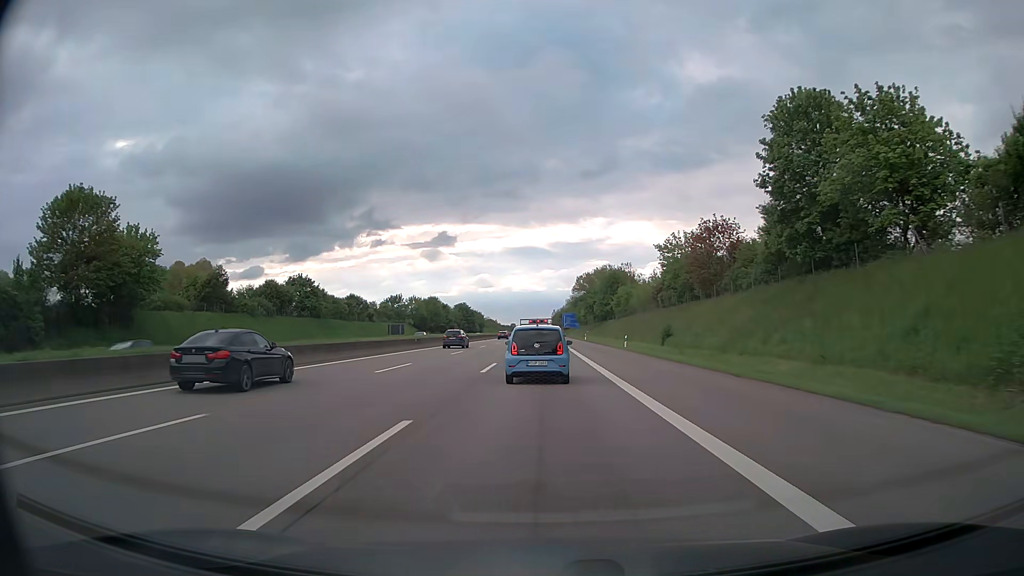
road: motorway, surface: asphalt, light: Day
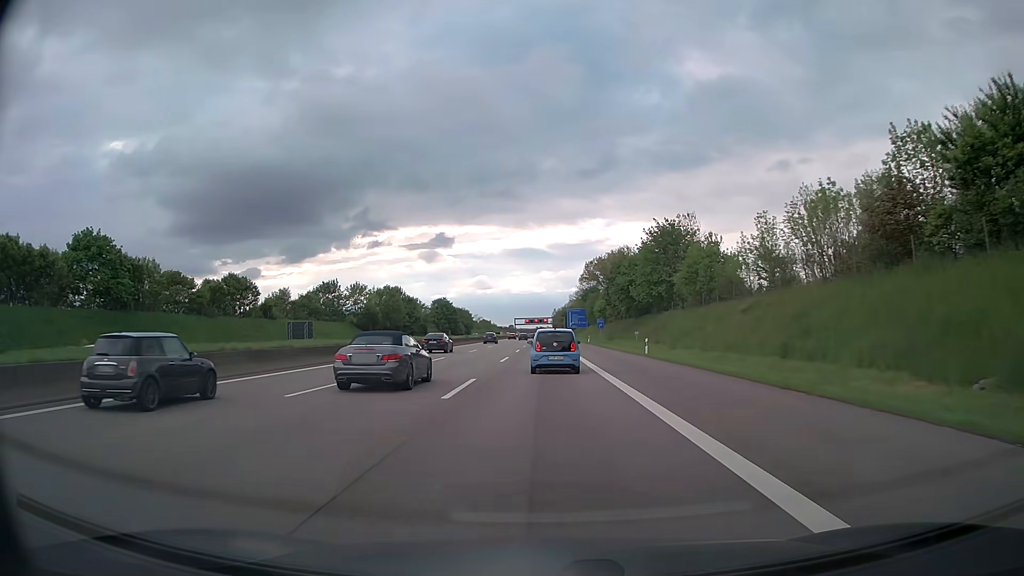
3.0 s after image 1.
(0.0, +61.5) m; 0°
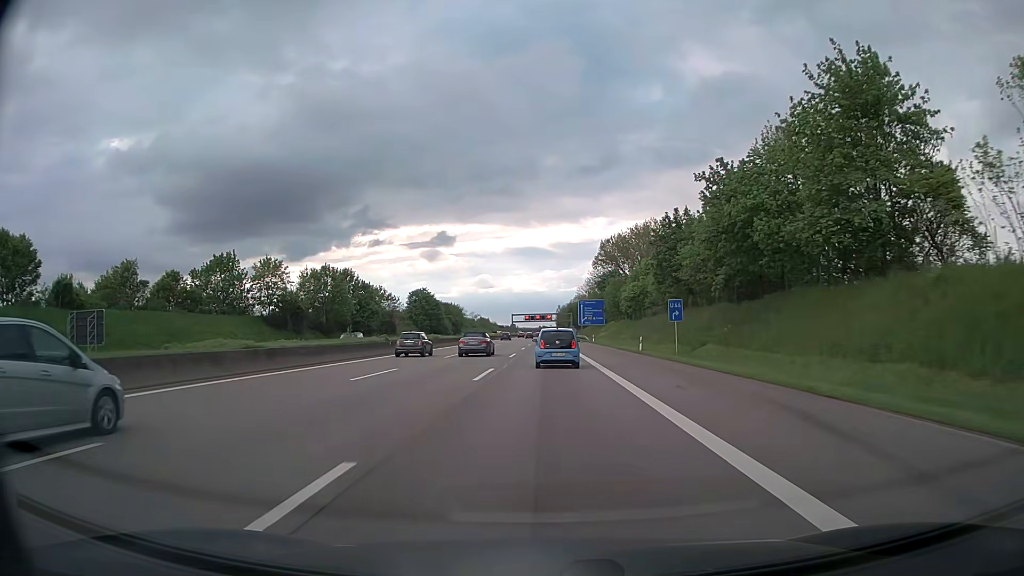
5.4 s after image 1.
(-0.1, +49.3) m; 0°
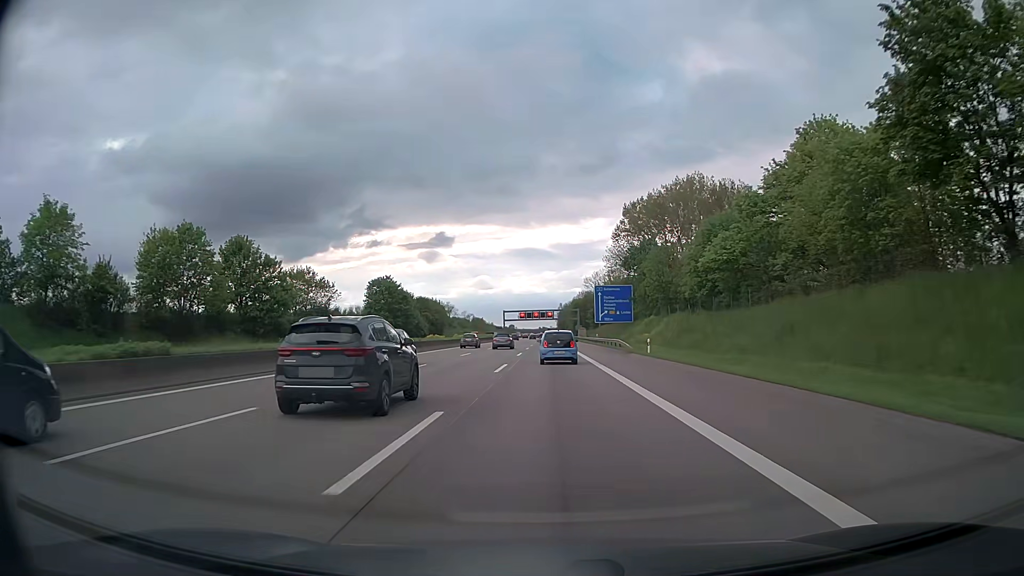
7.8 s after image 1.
(0.0, +49.2) m; 0°
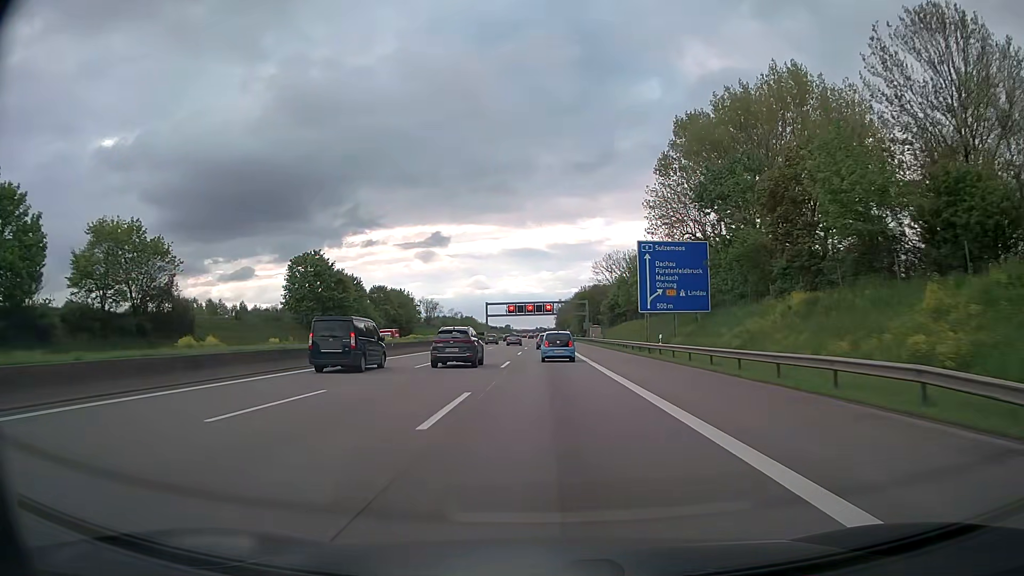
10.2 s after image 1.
(+0.2, +50.3) m; 0°
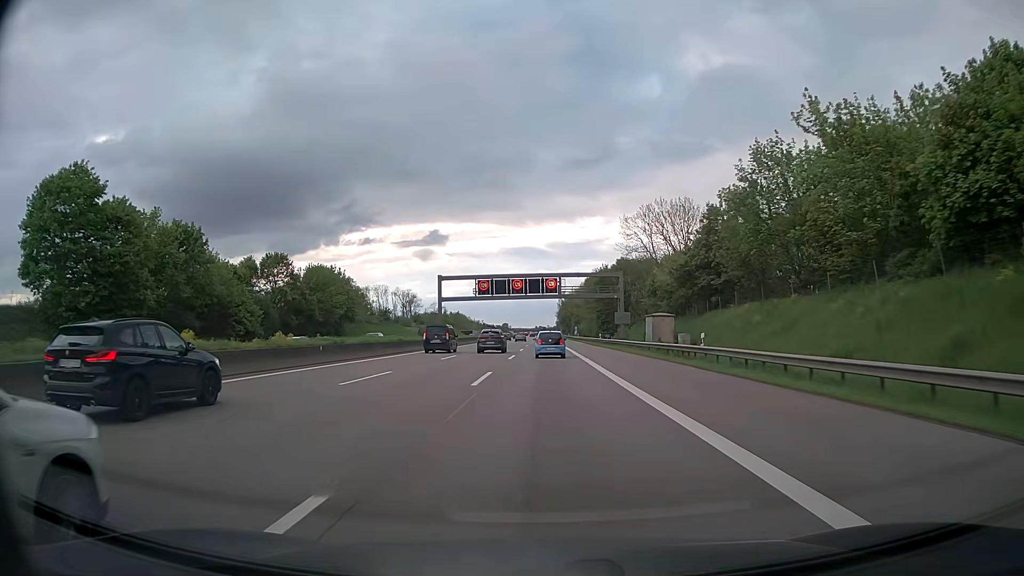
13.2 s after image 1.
(+0.1, +64.2) m; 0°
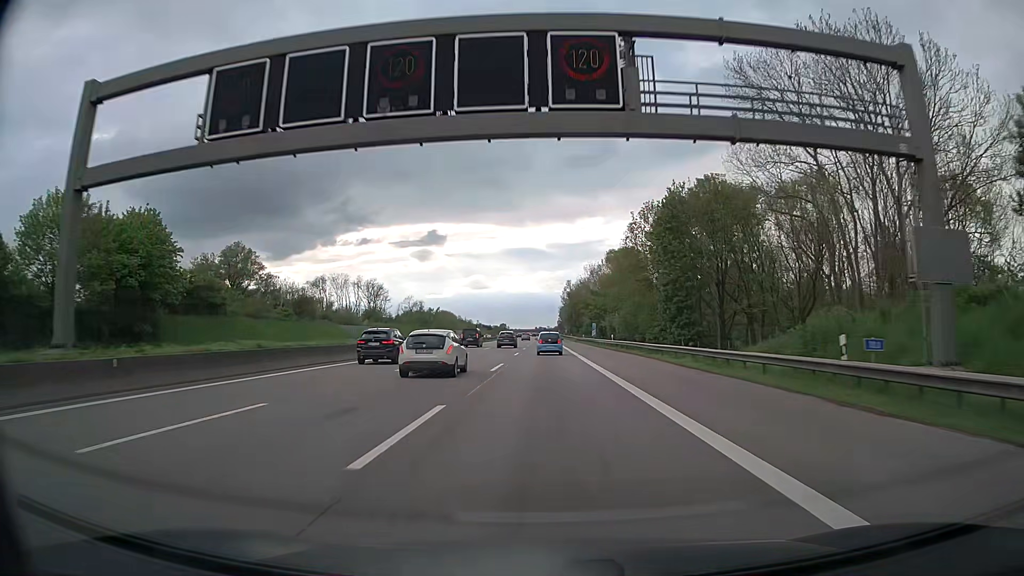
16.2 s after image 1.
(0.0, +65.1) m; 0°
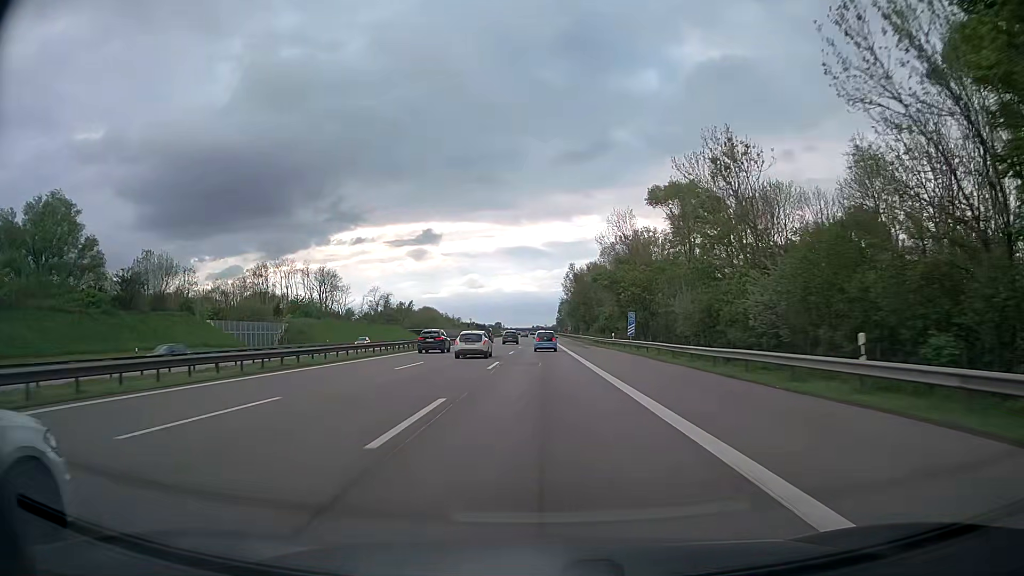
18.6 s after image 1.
(+0.1, +53.0) m; 0°
(0, +10) (0, +20) (0, +30) (0, +40) (0, +50) (0, +60) (0, +70) (0, +80) (0, +90) (0, +100) m
